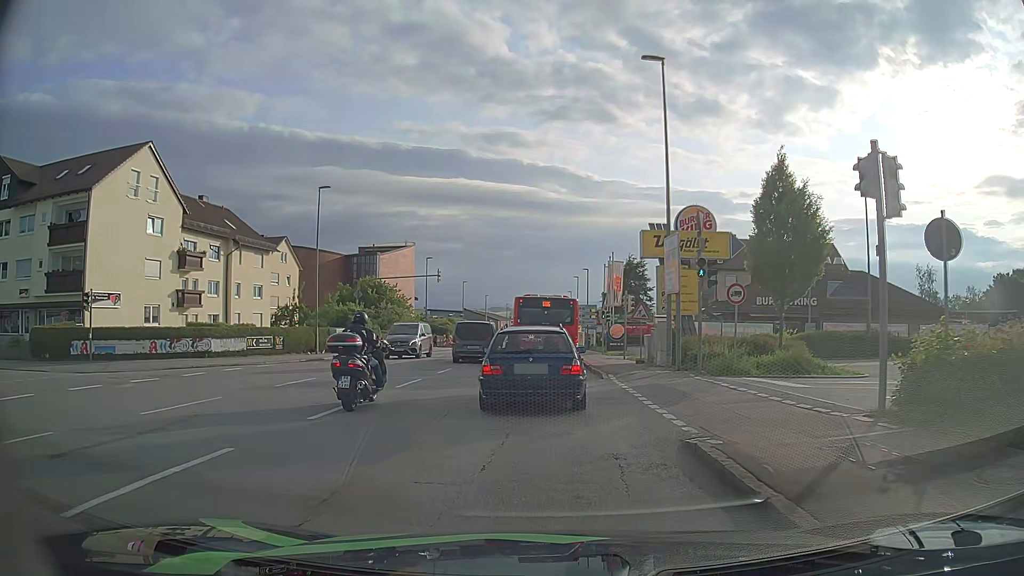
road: tertiary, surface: asphalt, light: Day
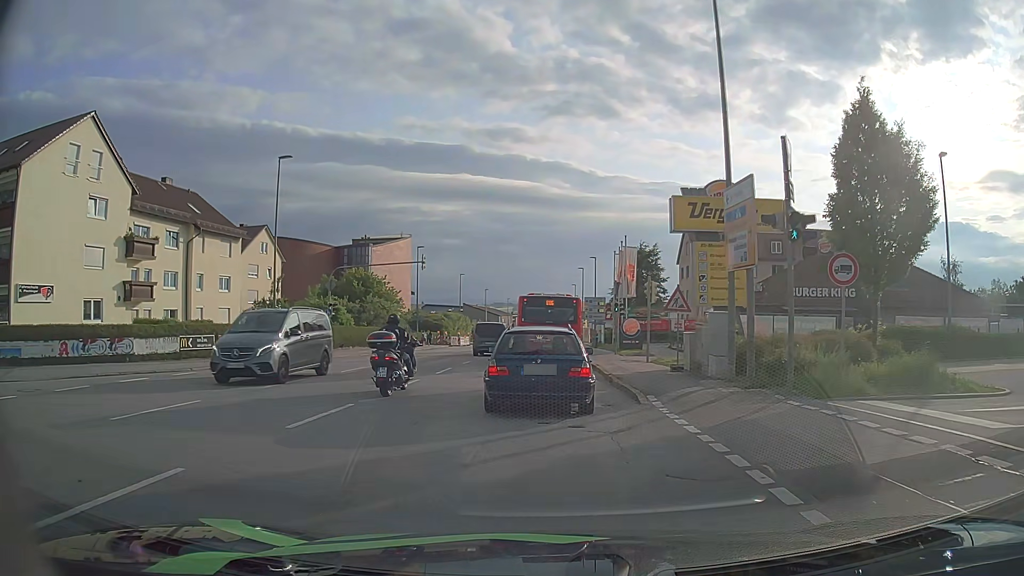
(-0.1, +7.0) m; -2°
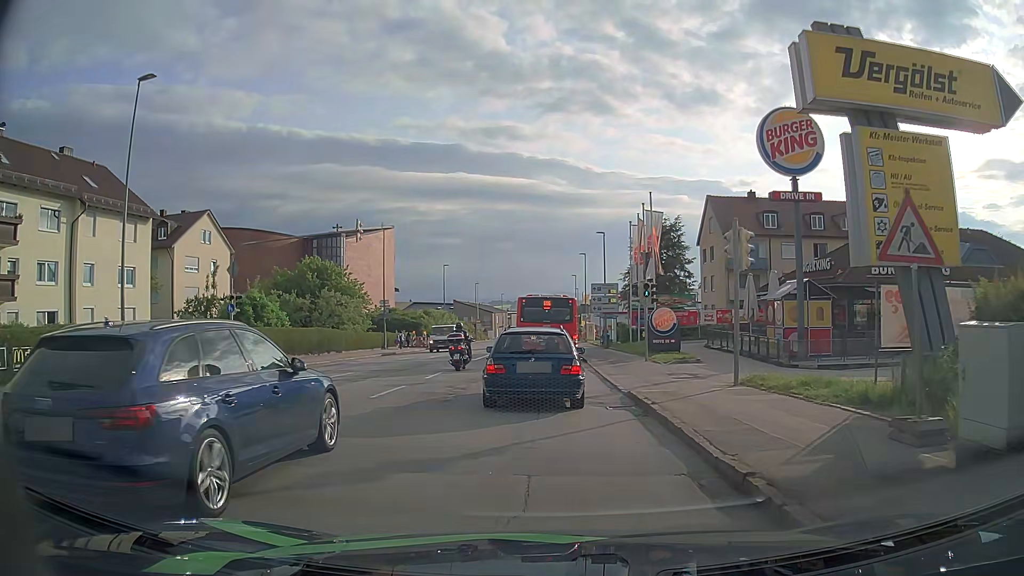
(+0.3, +13.5) m; +2°
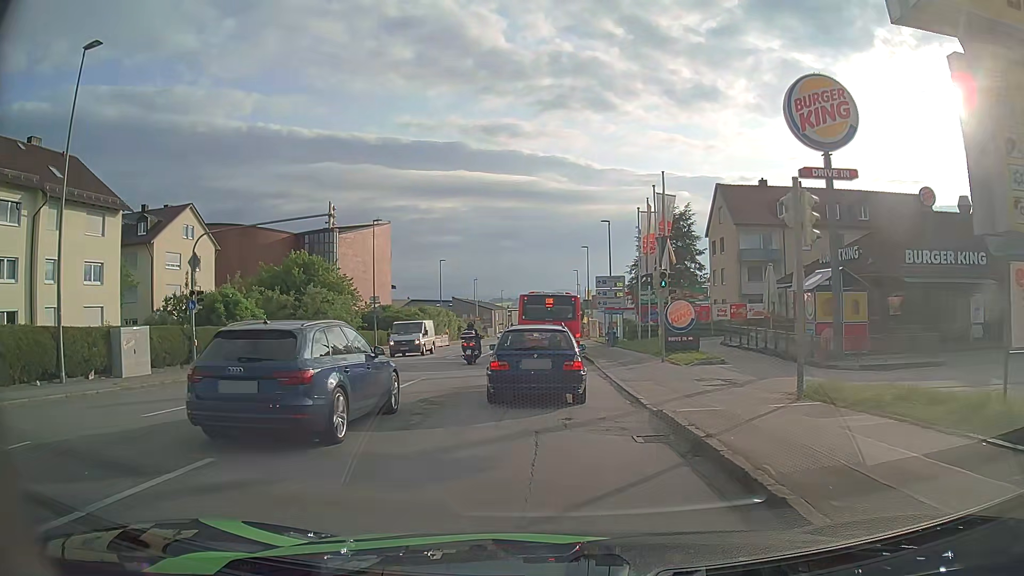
(-0.1, +3.7) m; -1°
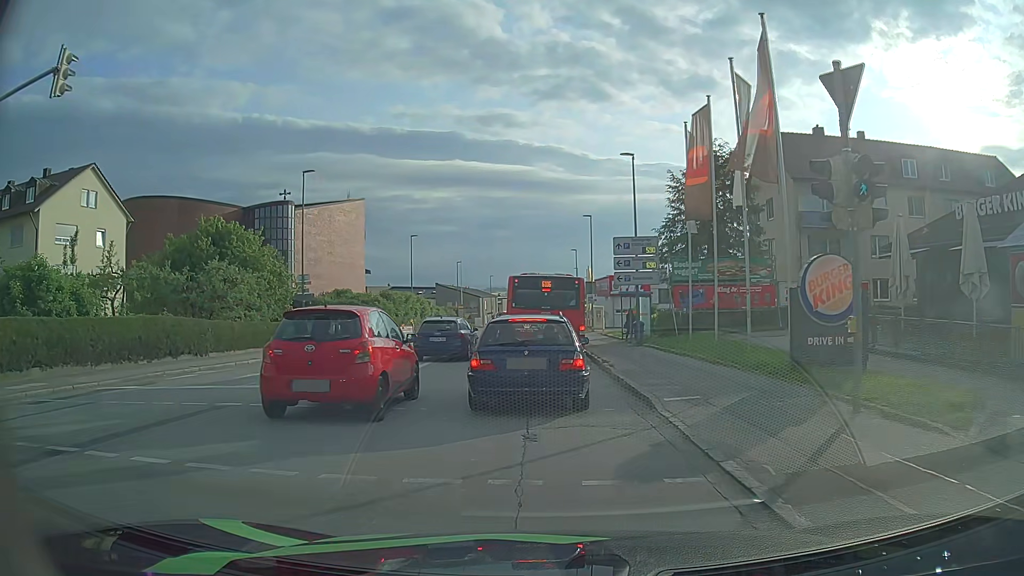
(+0.1, +15.1) m; 0°
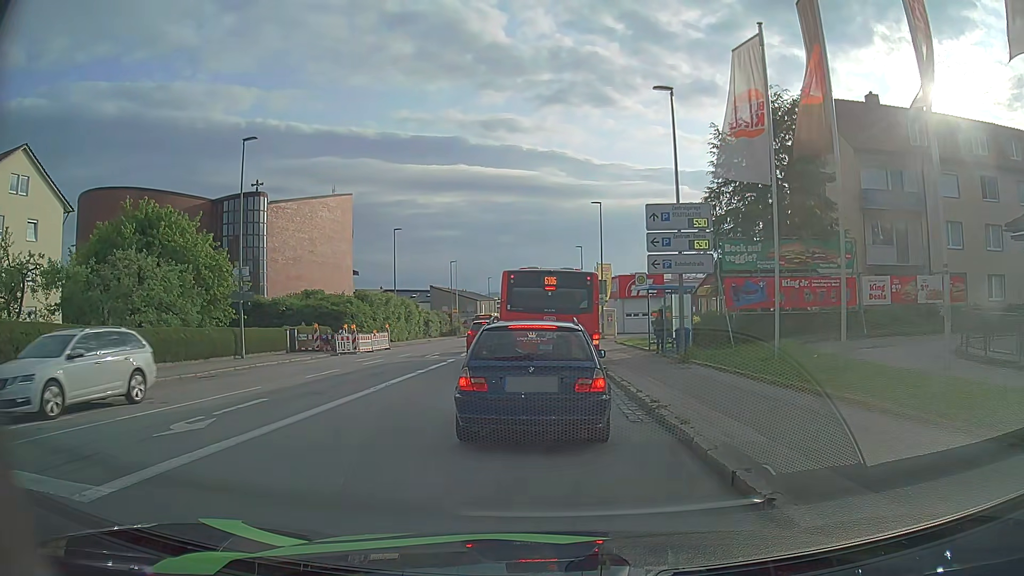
(+0.1, +8.6) m; +1°
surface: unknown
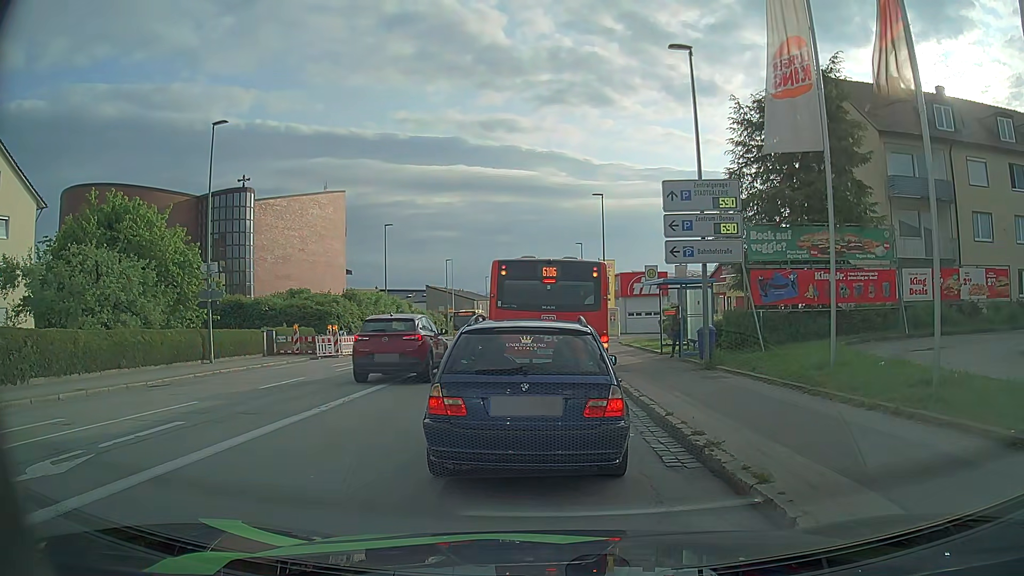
(0.0, +3.0) m; +1°
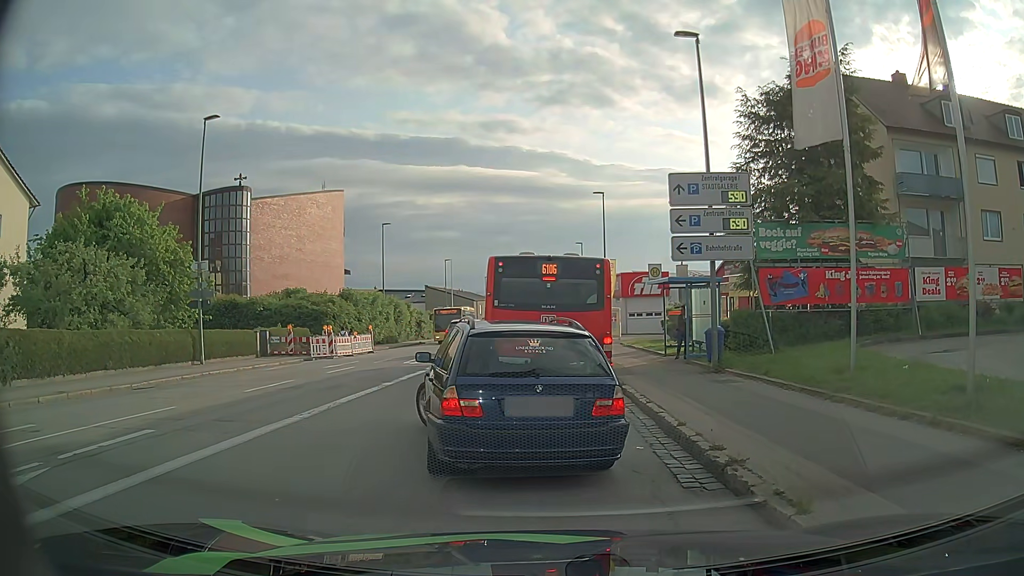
(0.0, +0.8) m; 0°
